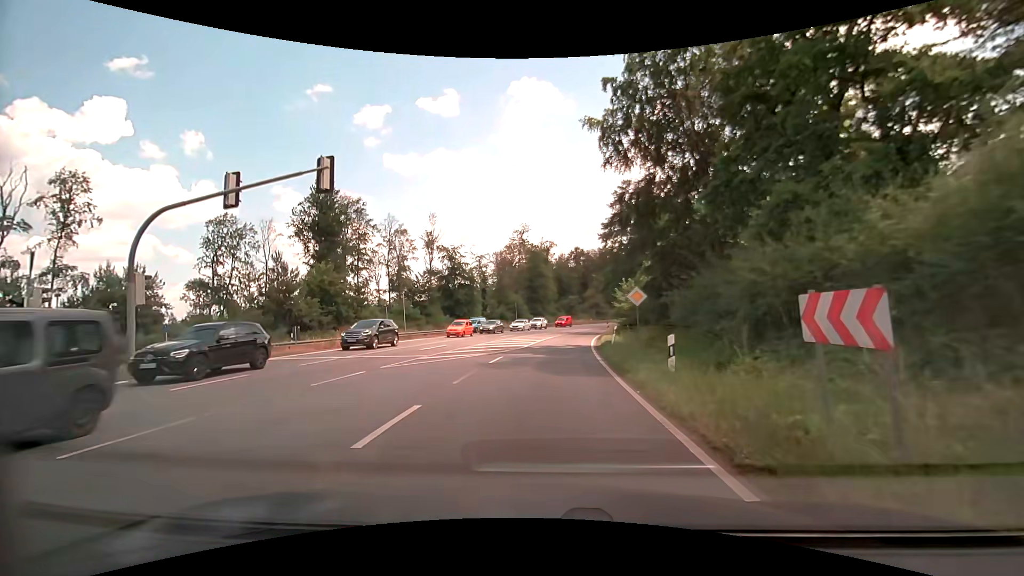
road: primary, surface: asphalt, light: Day
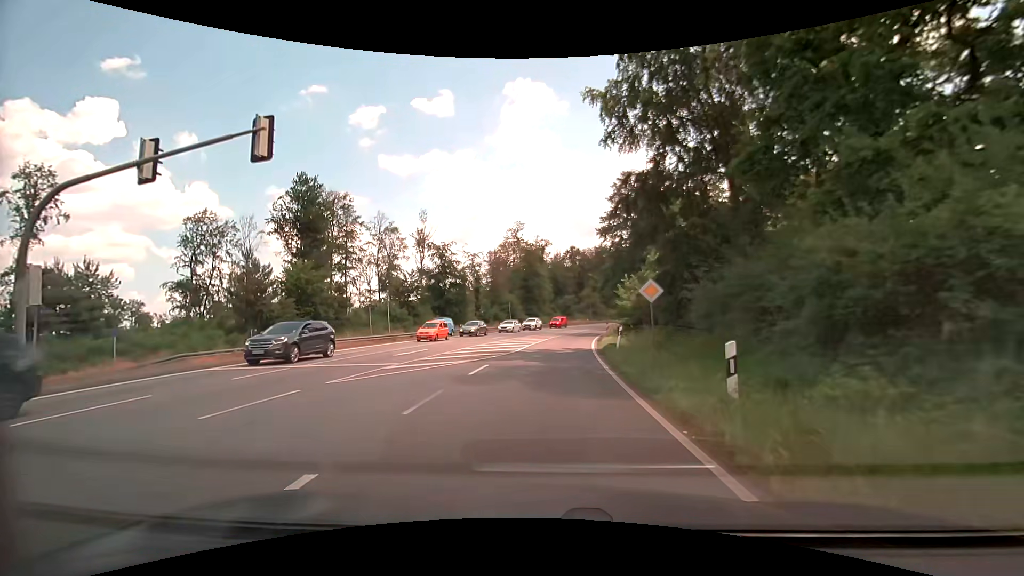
(0.0, +3.7) m; 0°
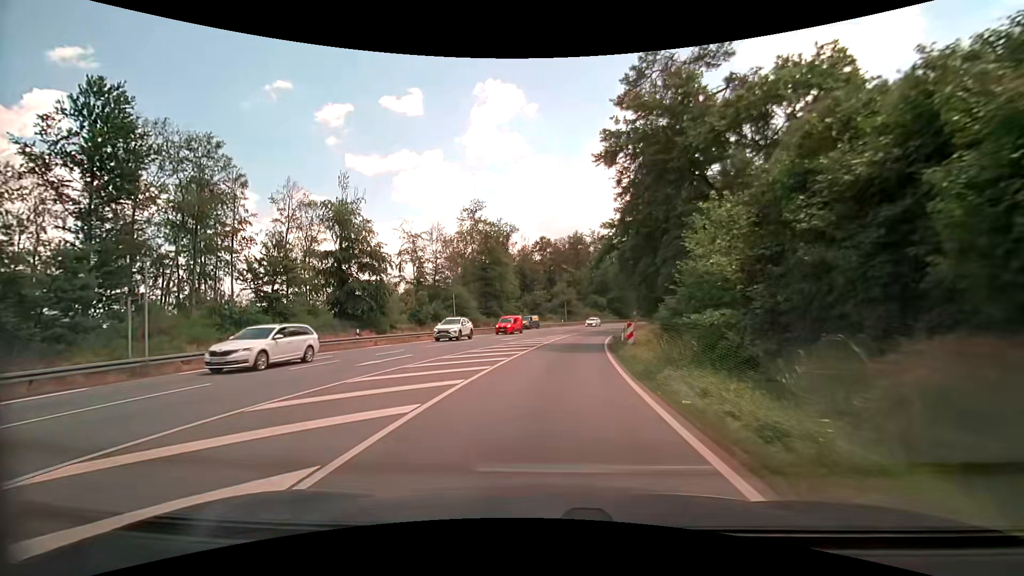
(+0.9, +25.8) m; +4°
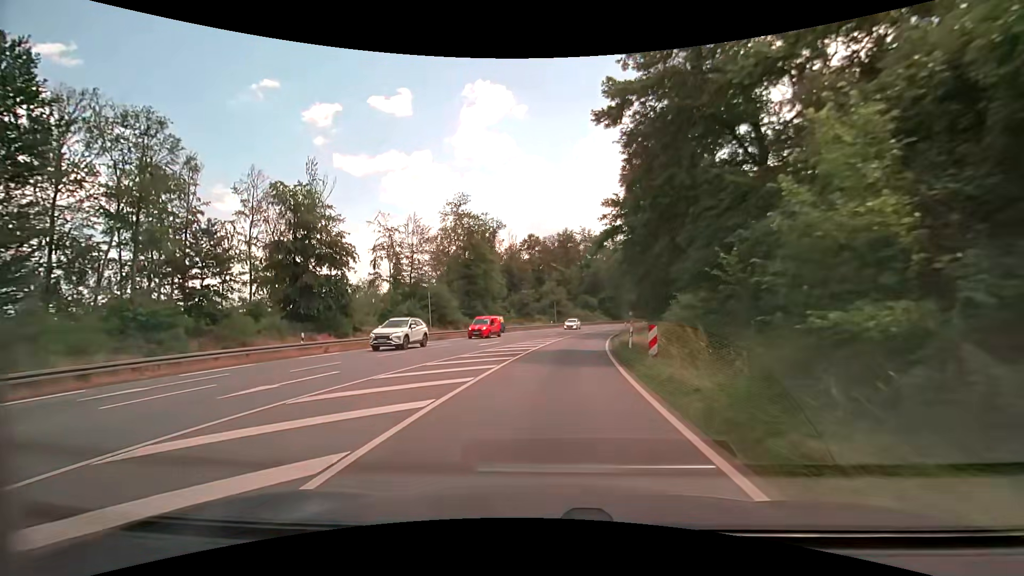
(0.0, +6.5) m; 0°
(0, +10) (+1, +20) (+2, +30) (+3, +40) (+5, +50) (+7, +59) (+9, +69) (+12, +79) (+15, +88) (+19, +98) m
